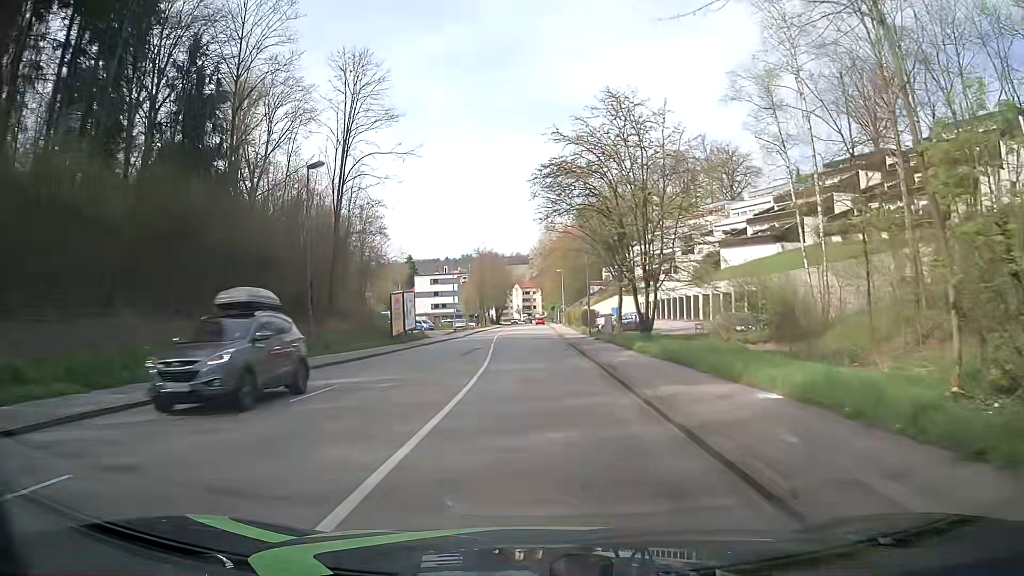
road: tertiary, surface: asphalt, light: Day
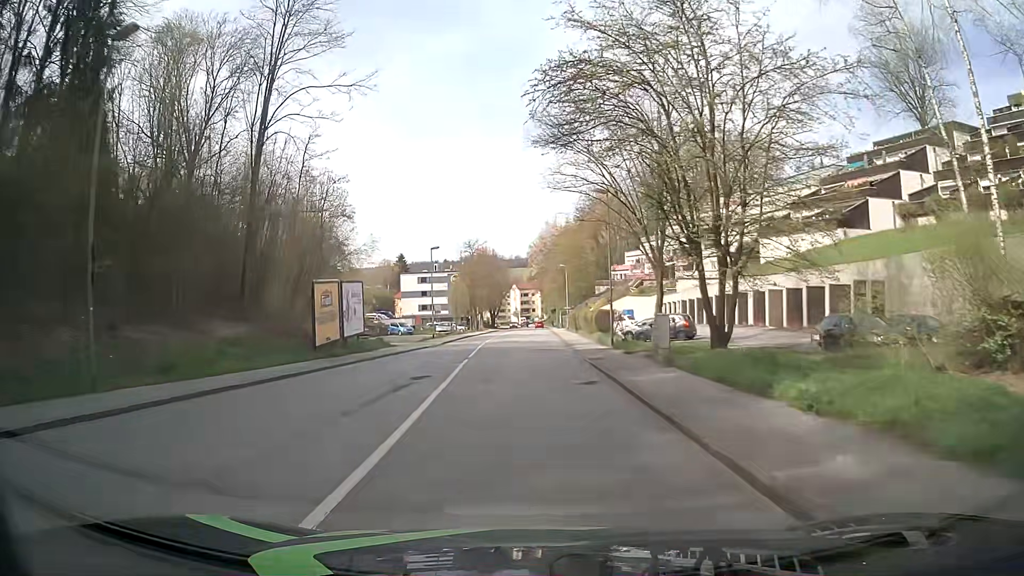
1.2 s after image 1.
(0.0, +15.2) m; 0°
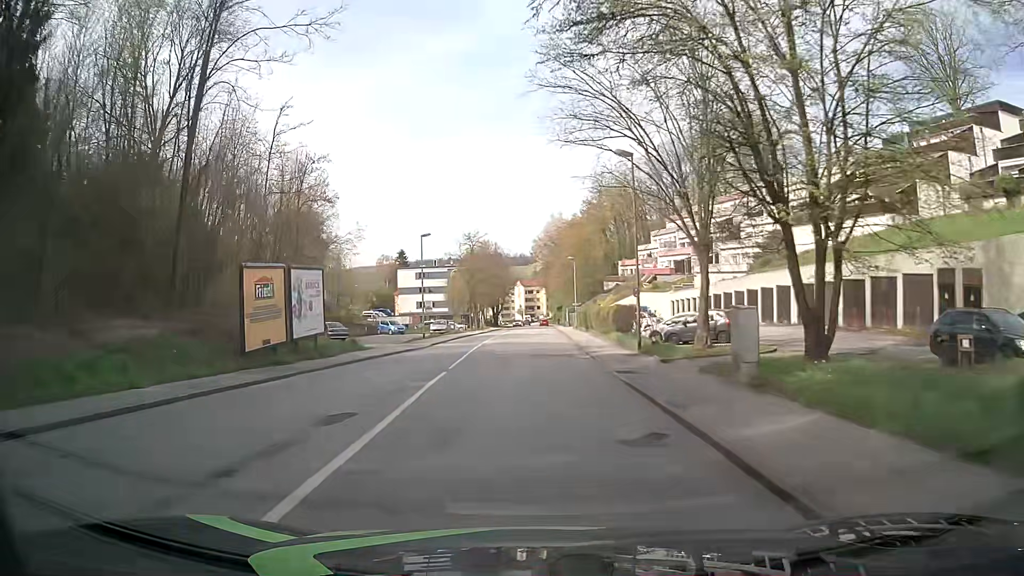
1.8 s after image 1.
(0.0, +7.6) m; 0°
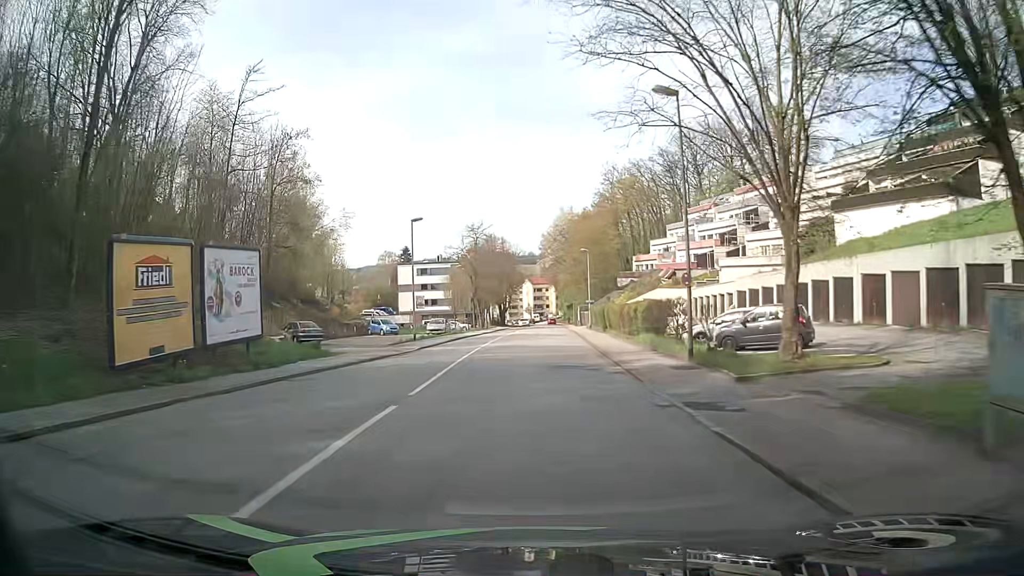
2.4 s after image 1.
(-0.1, +7.6) m; -1°
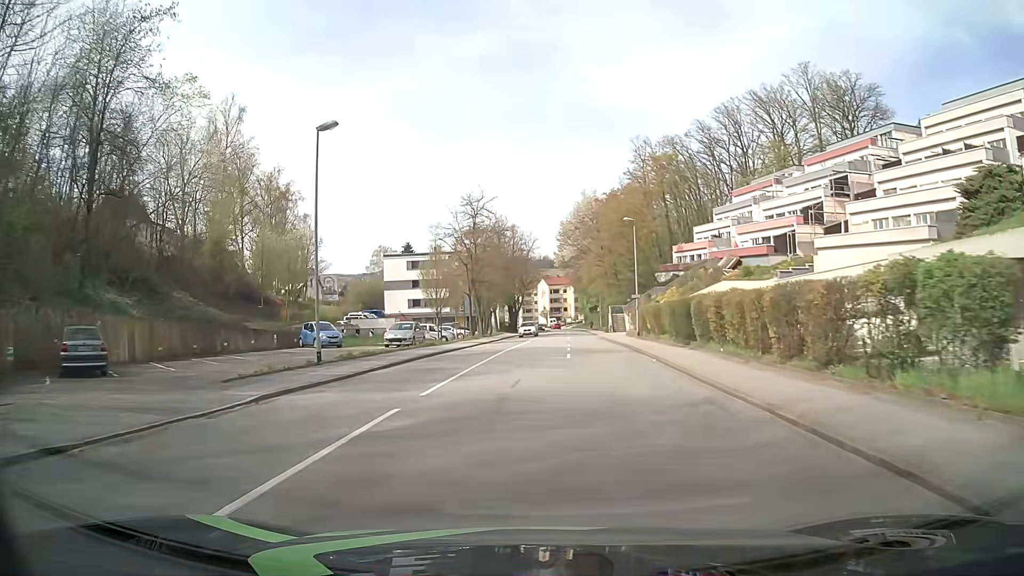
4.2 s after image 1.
(-0.3, +23.0) m; -1°
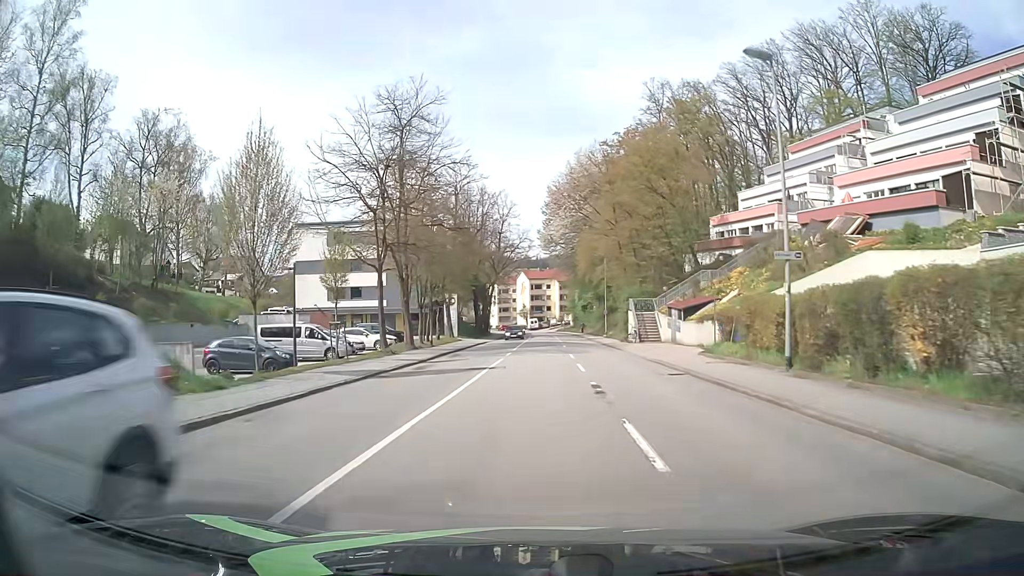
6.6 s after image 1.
(+0.3, +30.5) m; +2°
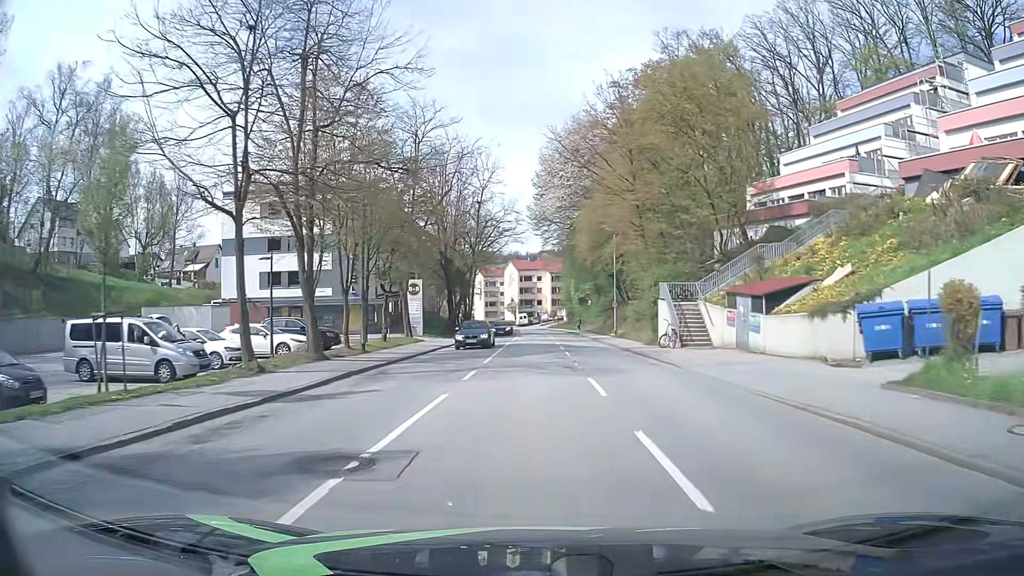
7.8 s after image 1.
(+0.1, +15.2) m; +1°
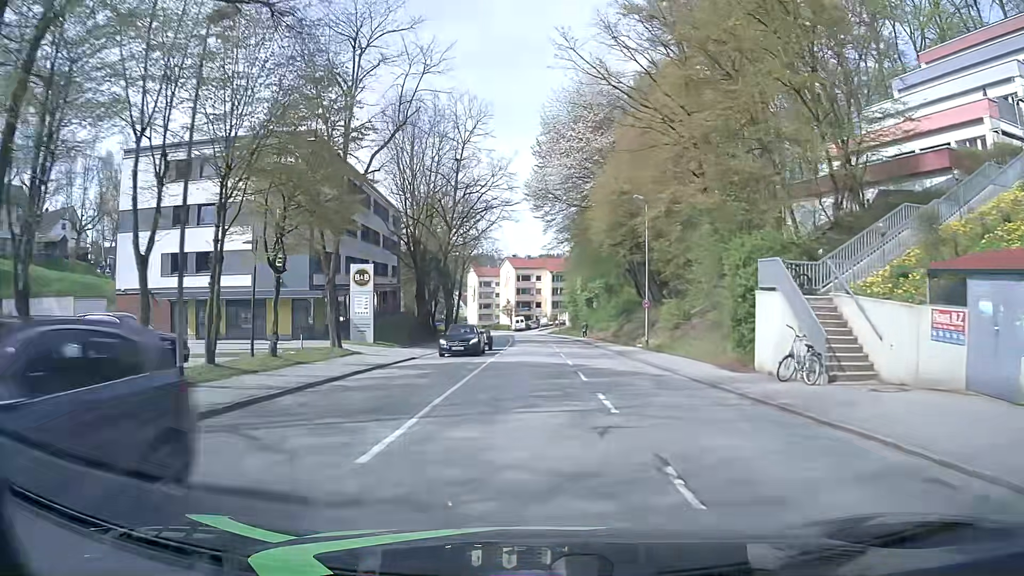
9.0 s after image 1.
(0.0, +15.3) m; 0°
(0, +10) (0, +20) (0, +30) (0, +40) (0, +50) (-1, +60) (-1, +70) (-2, +80) (-3, +90) (-5, +100) m
